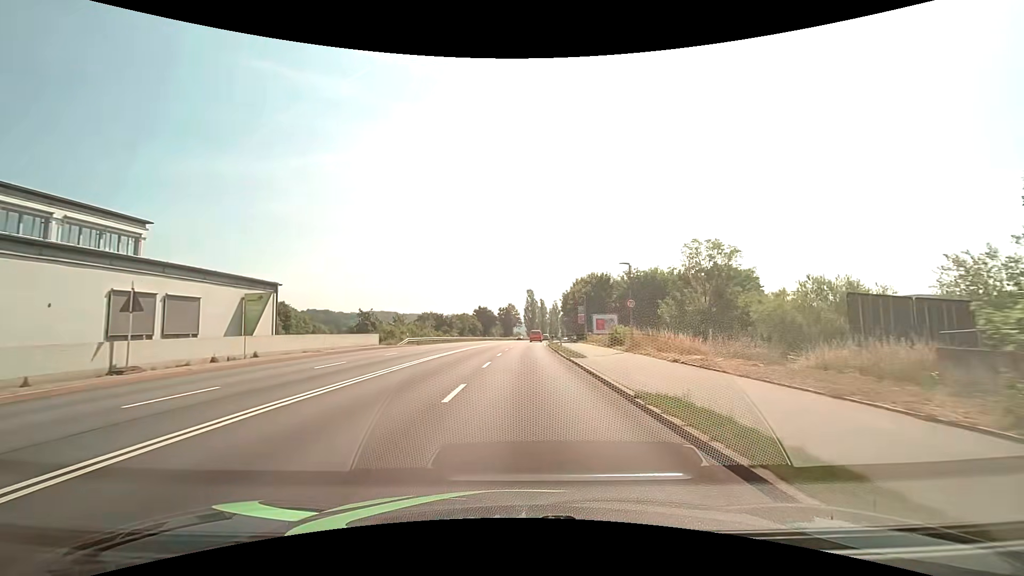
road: primary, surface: asphalt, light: Day
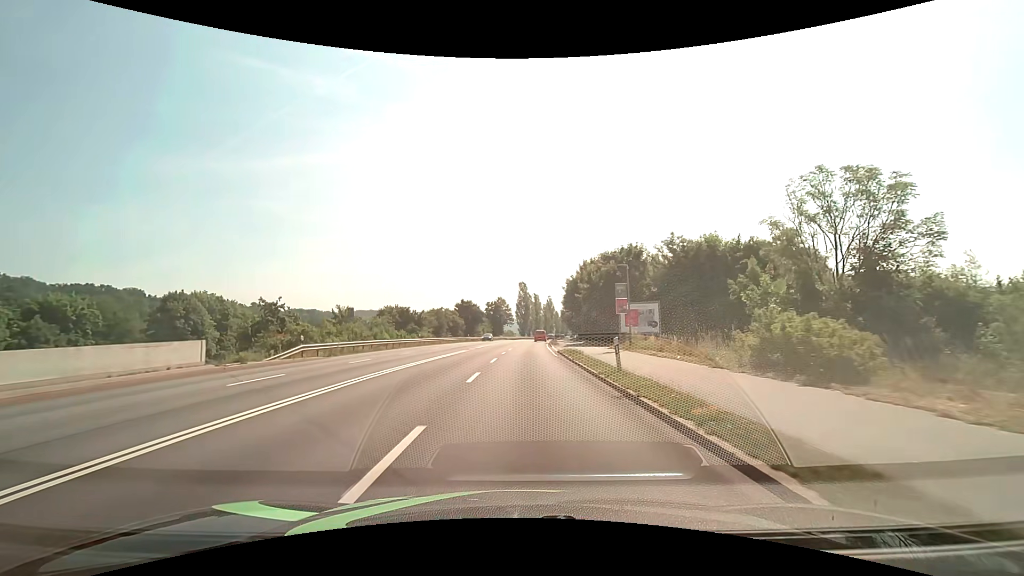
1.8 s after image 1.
(+0.3, +23.6) m; +1°
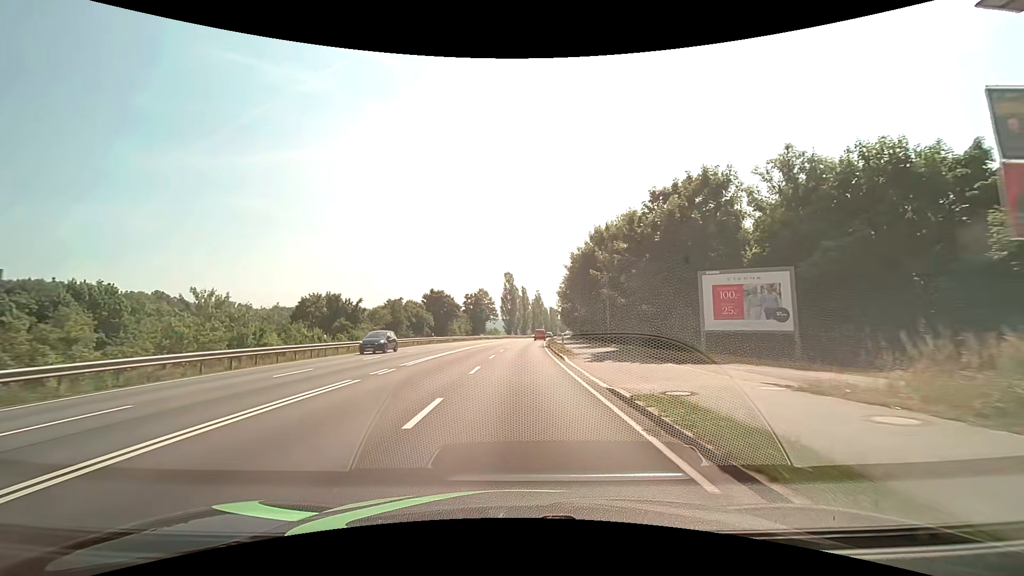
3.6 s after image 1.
(+0.3, +24.0) m; +1°
(0, +10) (0, +20) (0, +30) (+1, +40) (+1, +50) (+2, +60) (+2, +70) (+3, +80) (+4, +90) (+4, +100) m
